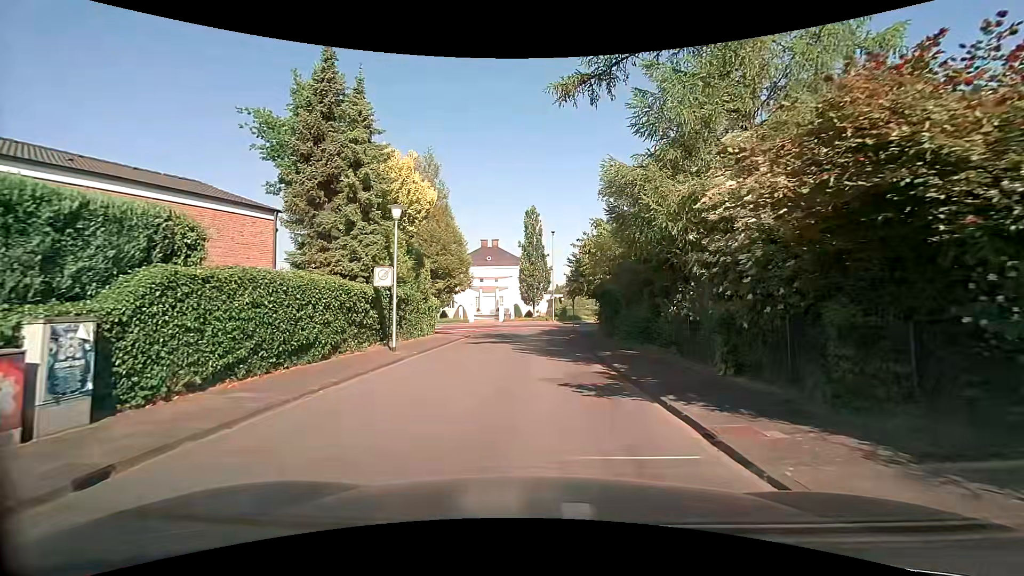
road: residential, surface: asphalt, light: Day
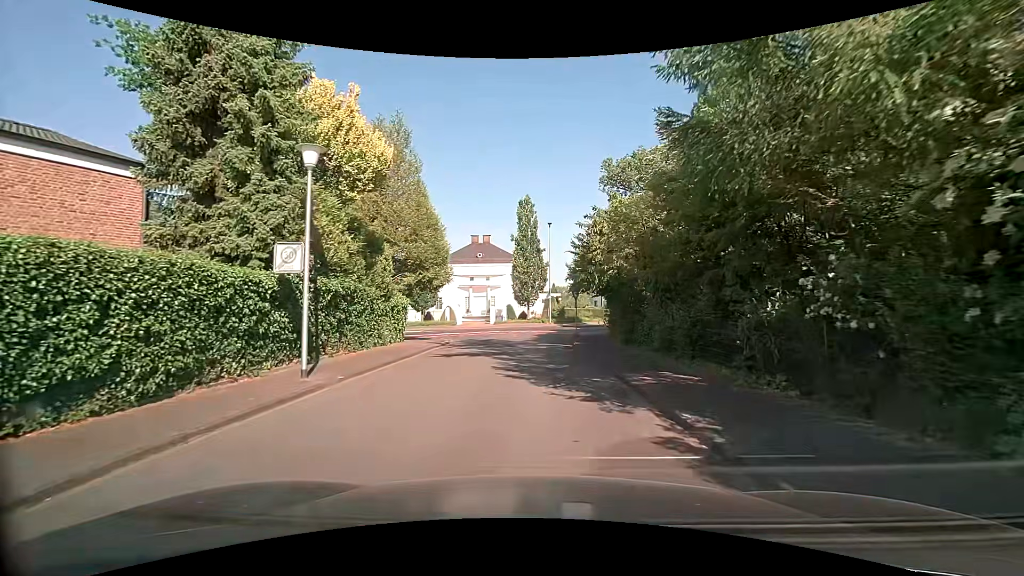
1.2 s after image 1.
(+0.1, +6.3) m; +1°
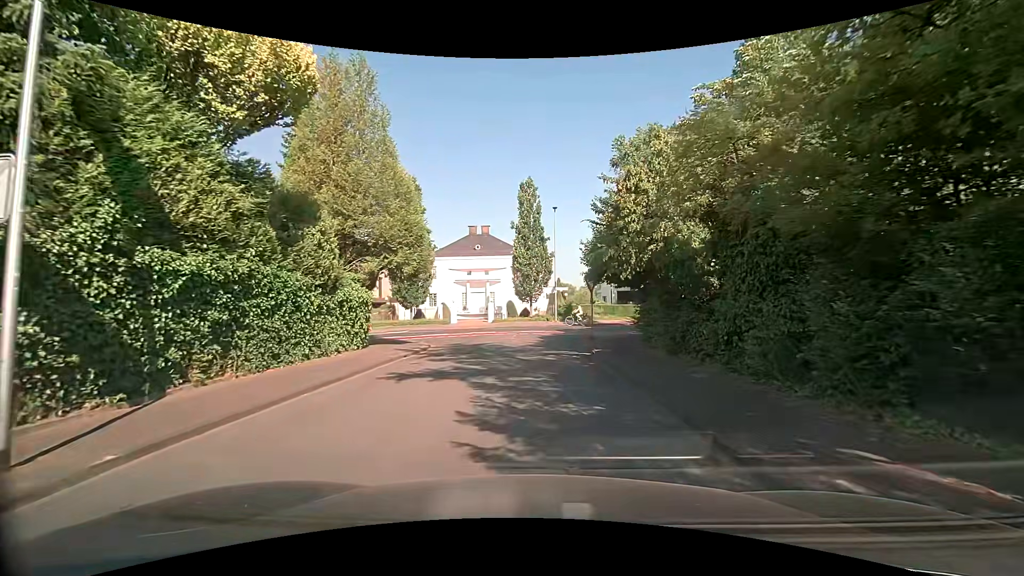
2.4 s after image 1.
(0.0, +6.2) m; 0°
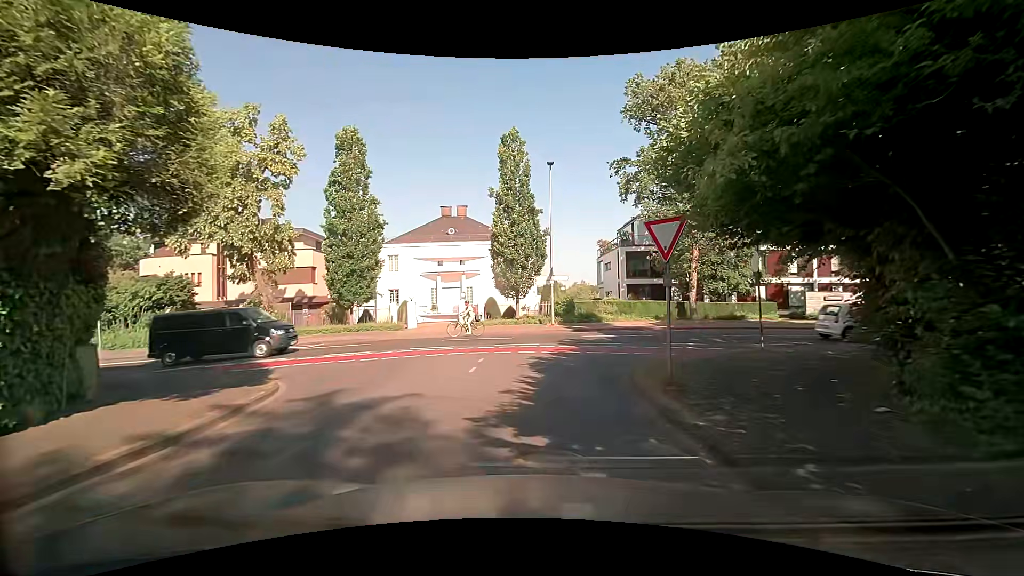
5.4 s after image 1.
(-0.1, +13.2) m; 0°
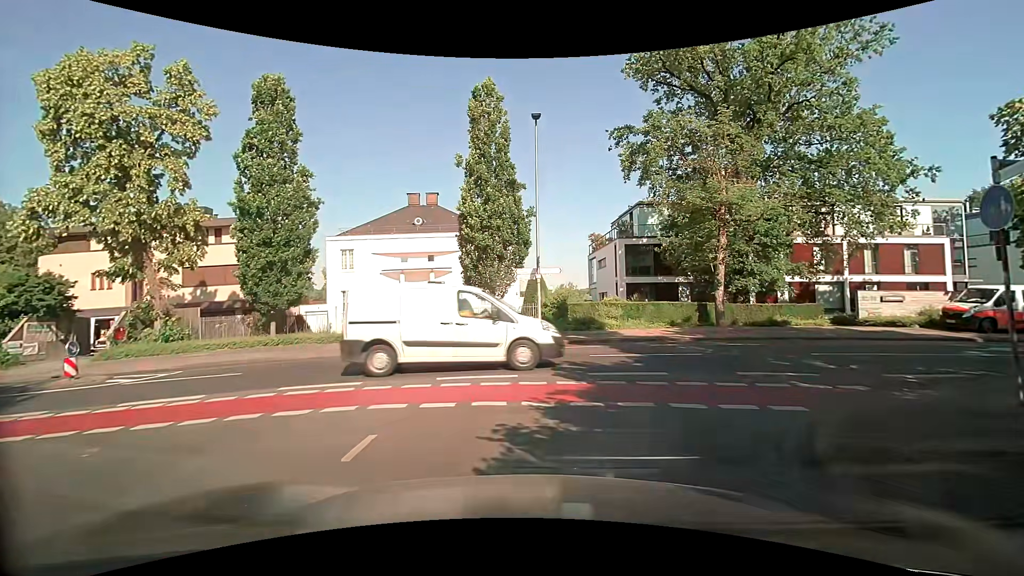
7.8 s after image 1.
(+0.2, +8.1) m; +2°
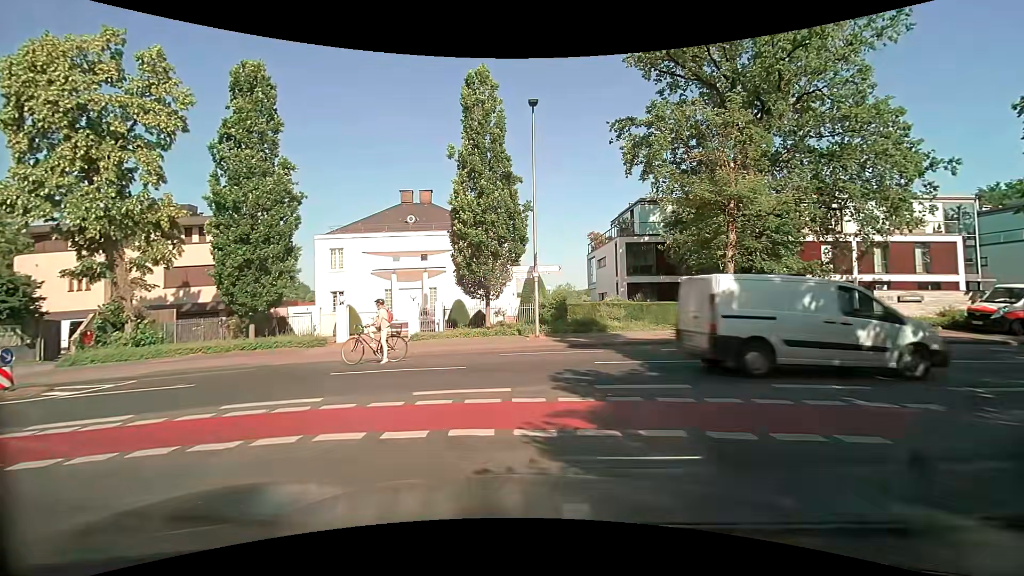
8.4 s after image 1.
(0.0, +1.6) m; 0°
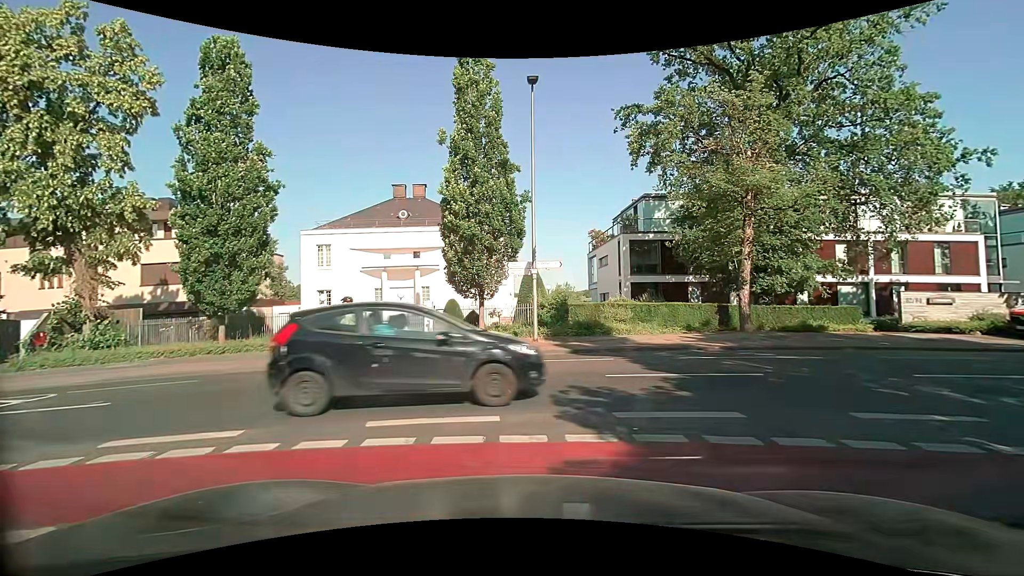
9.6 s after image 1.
(0.0, +2.0) m; +2°
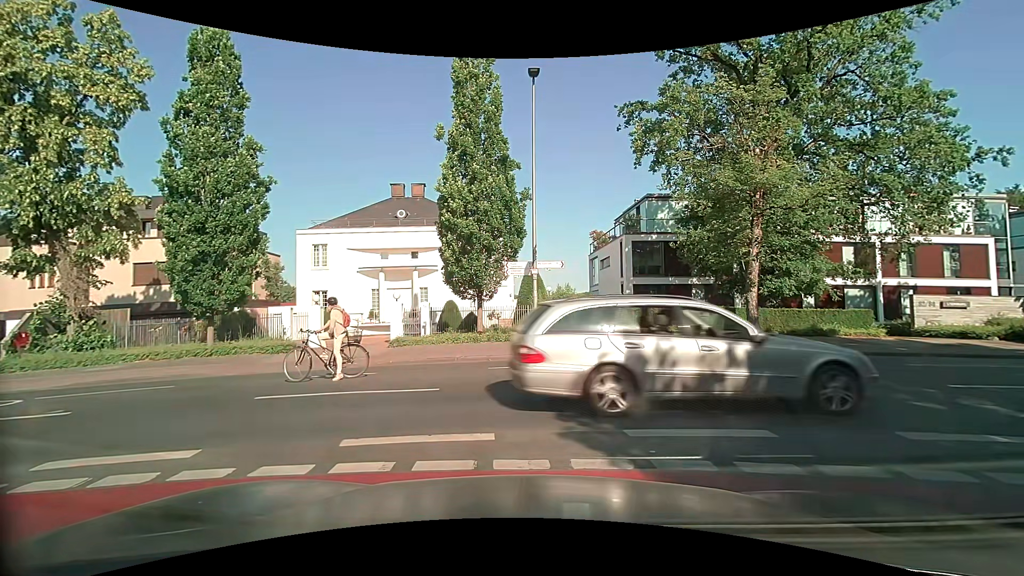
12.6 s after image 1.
(0.0, +0.8) m; 0°
